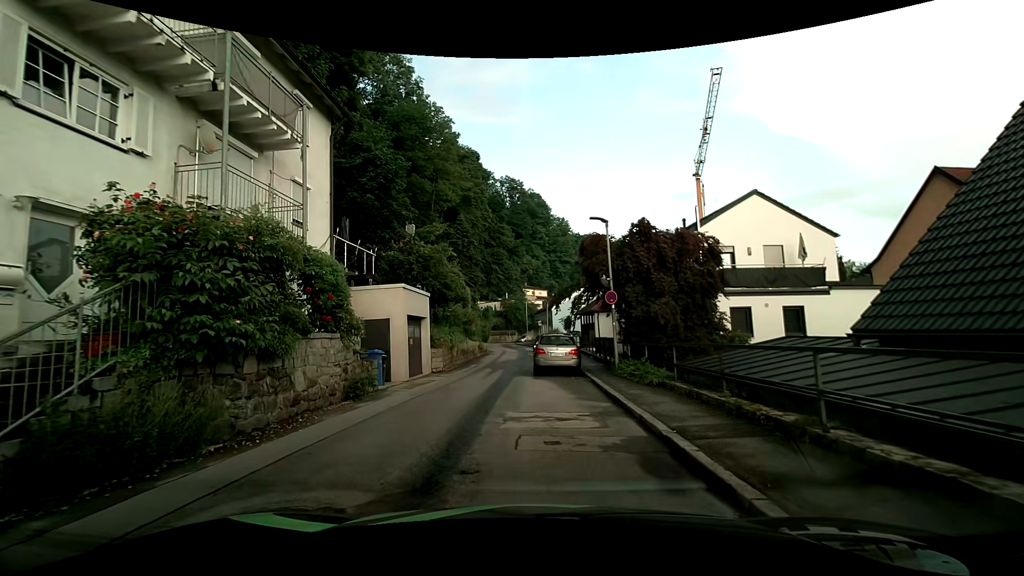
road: residential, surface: asphalt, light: Day
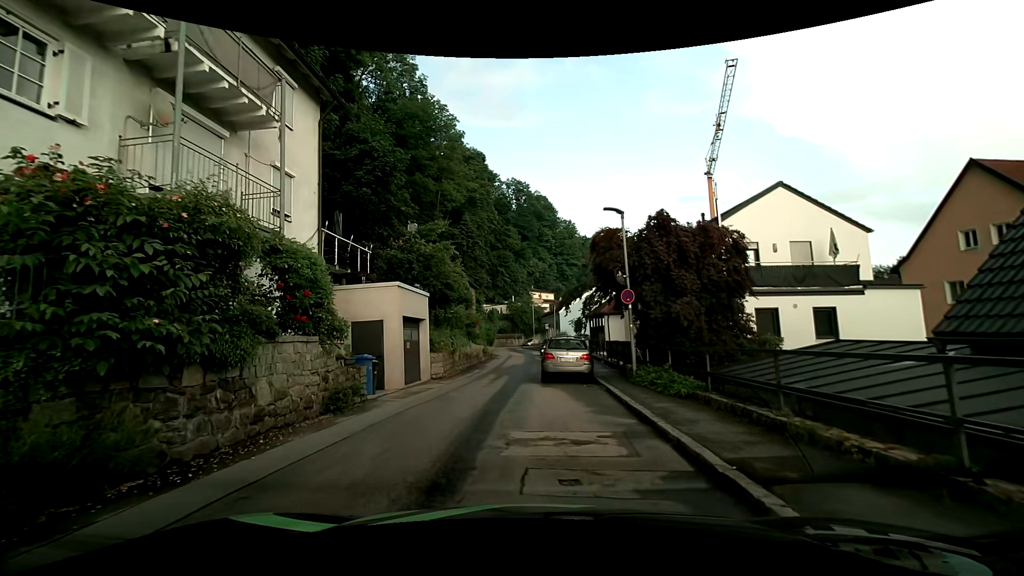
(0.0, +1.6) m; +1°
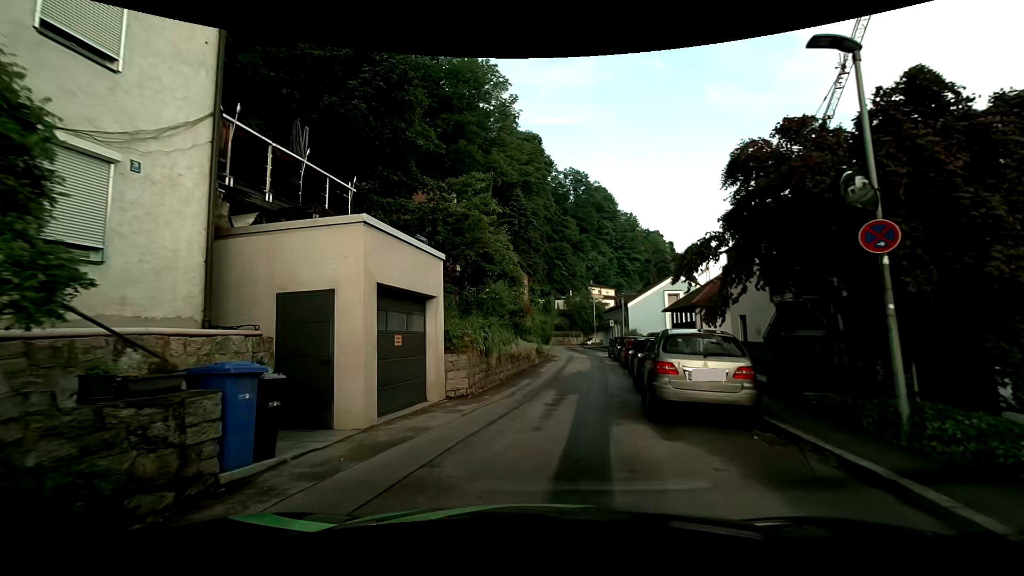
(-0.7, +8.5) m; -7°
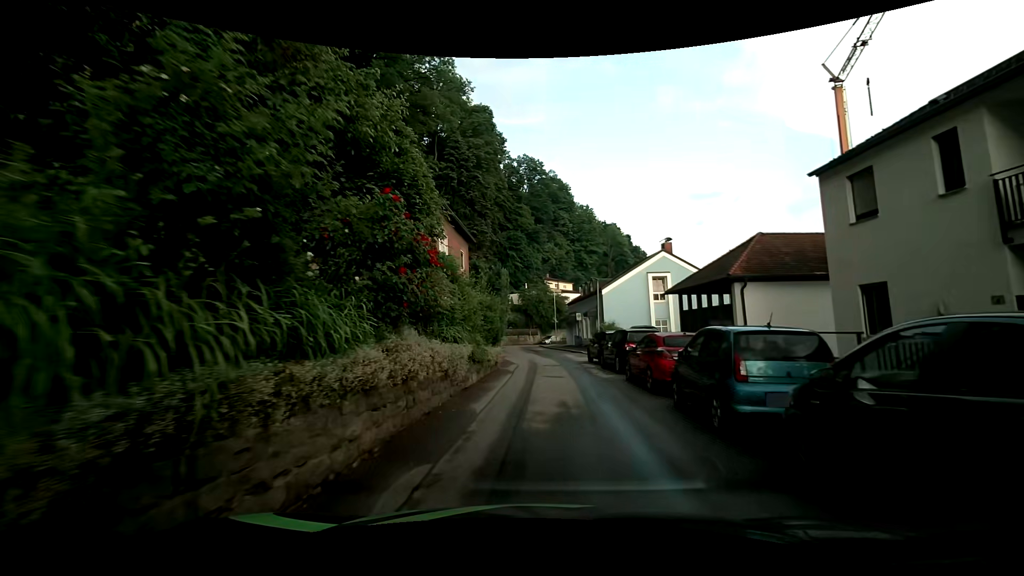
(+0.2, +12.5) m; +6°
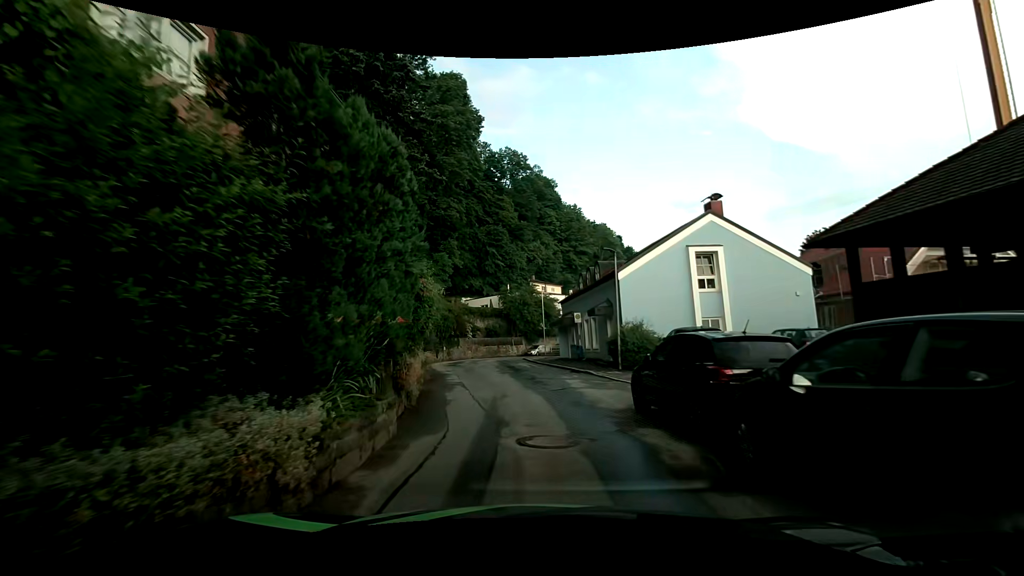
(0.0, +14.5) m; -1°
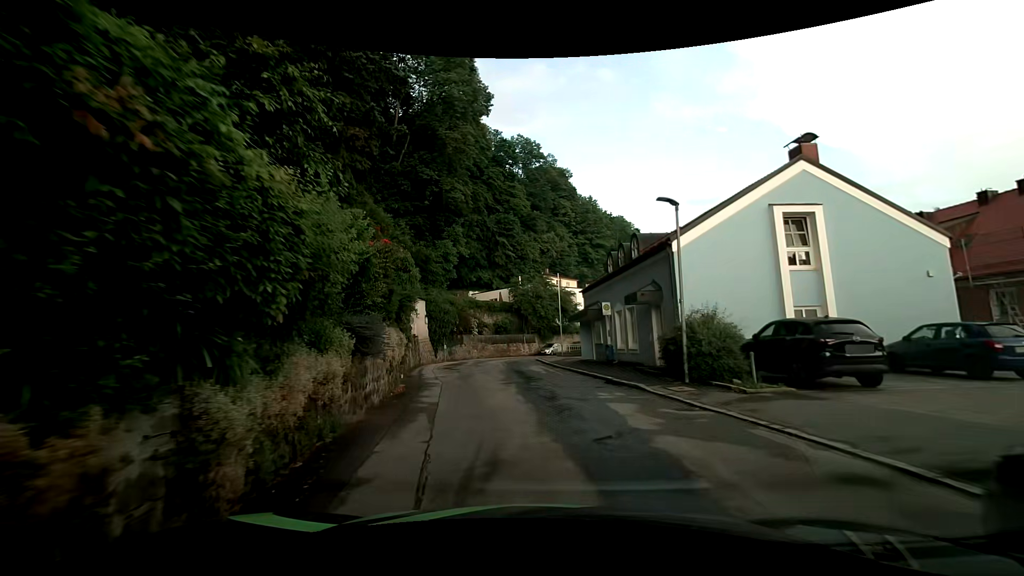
(0.0, +7.4) m; -1°
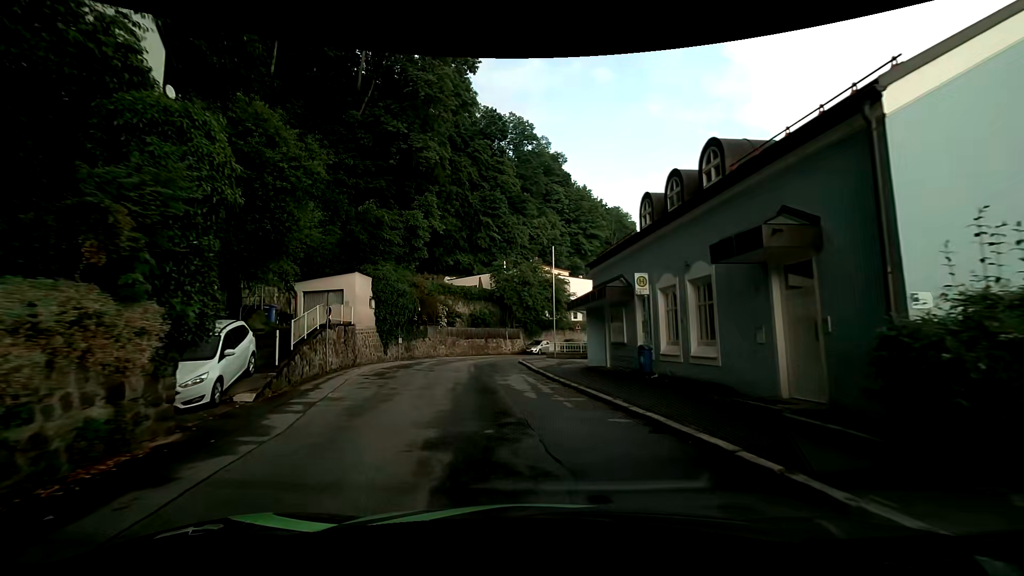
(+0.1, +11.1) m; +1°
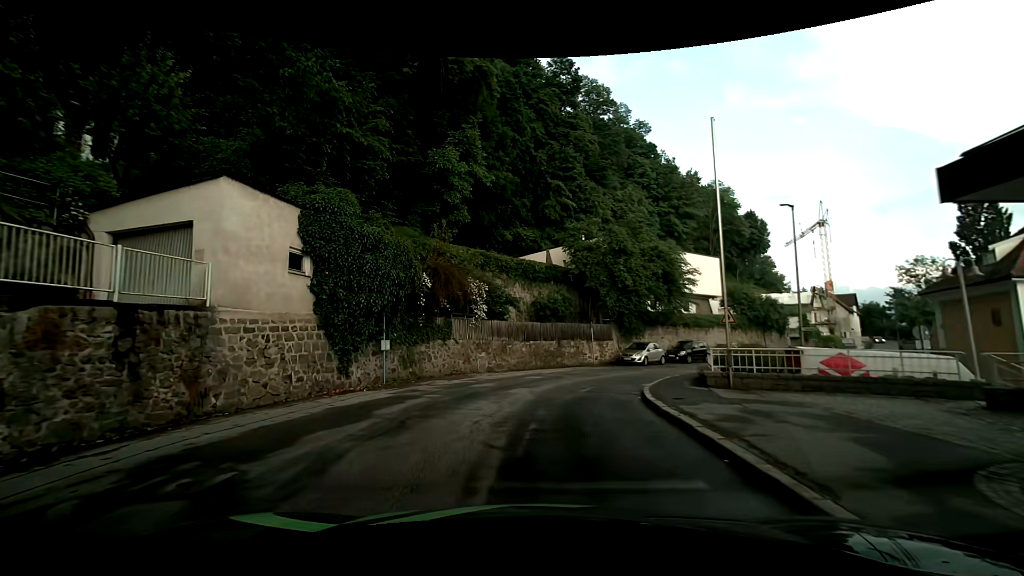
(-1.1, +18.1) m; -7°
